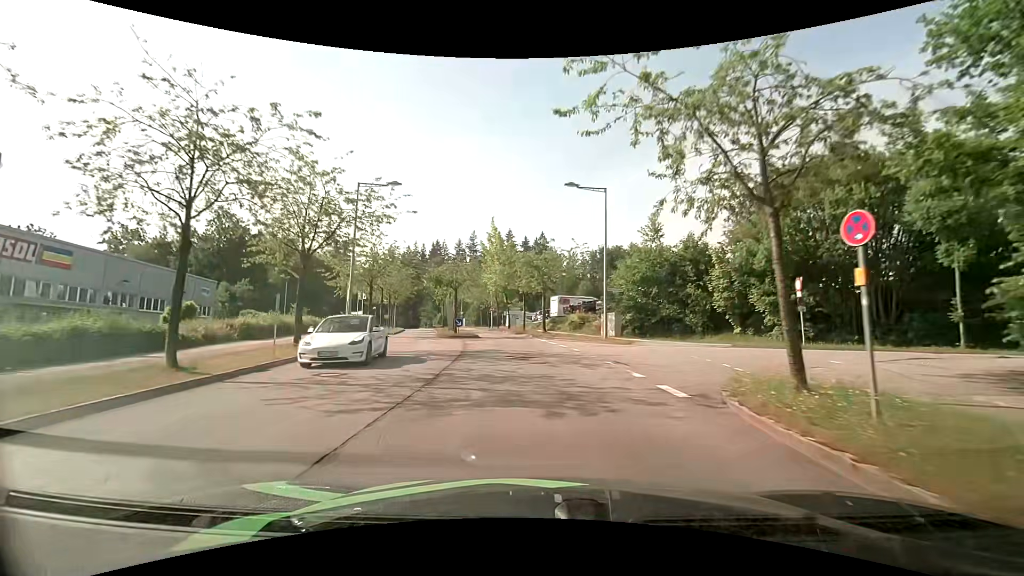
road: residential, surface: asphalt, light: Day
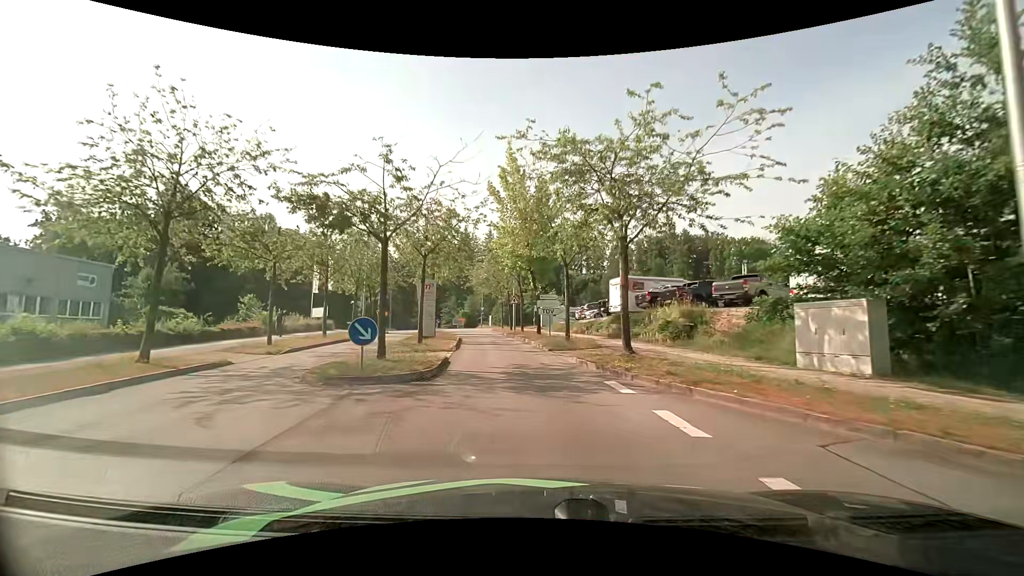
(-0.9, +23.1) m; -5°
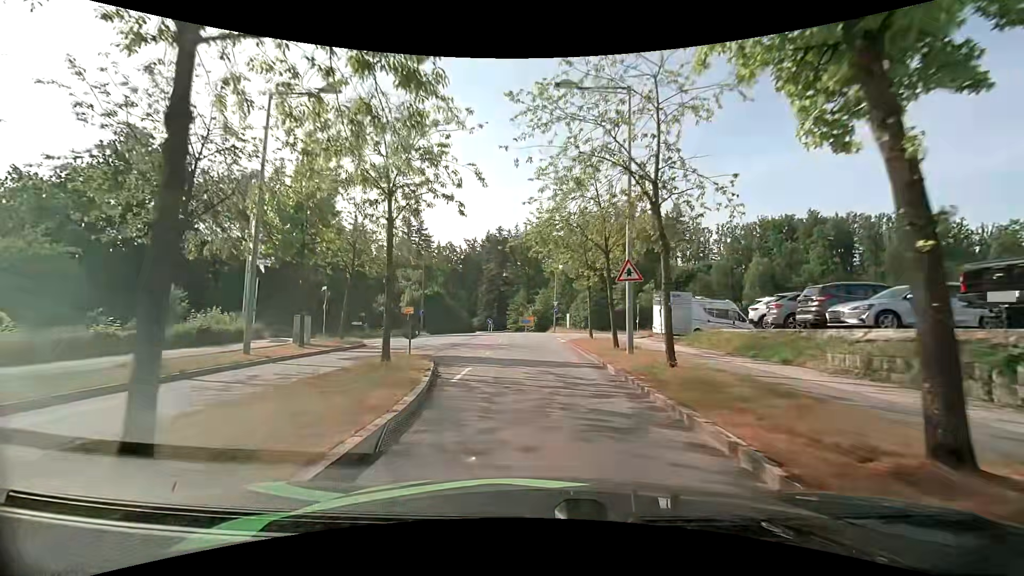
(-2.0, +25.6) m; -9°
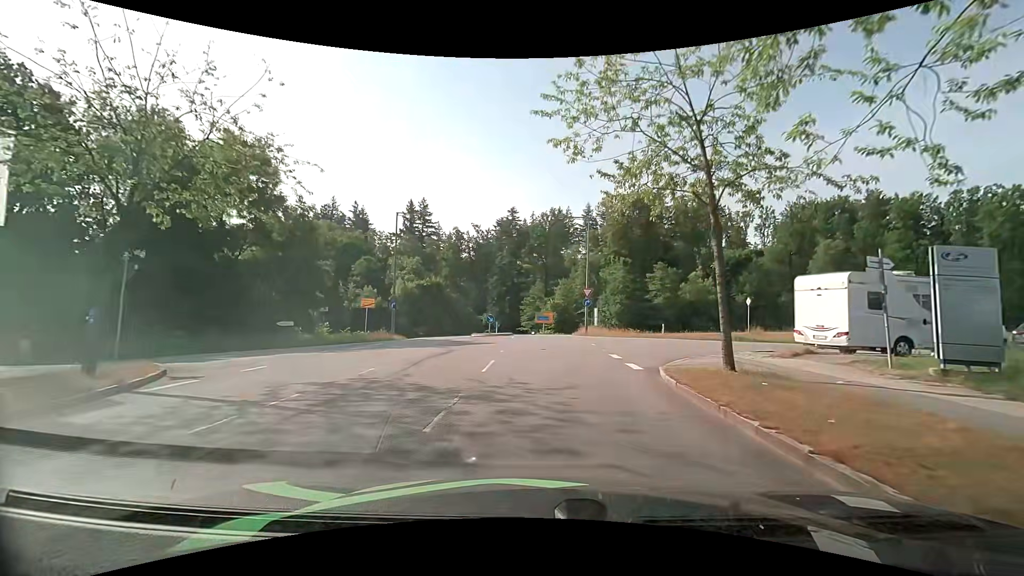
(-0.5, +16.6) m; -2°
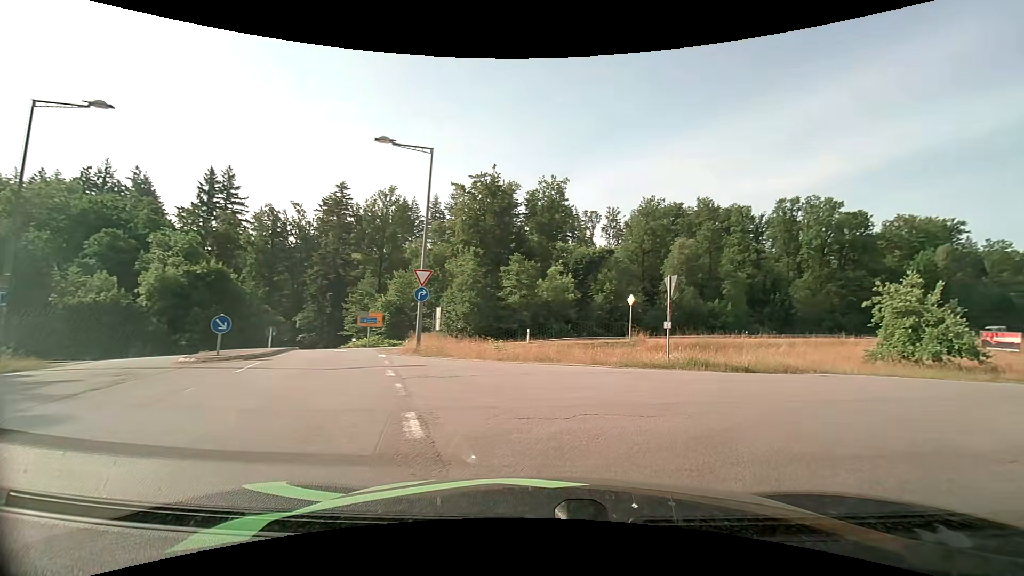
(+1.3, +15.7) m; +16°
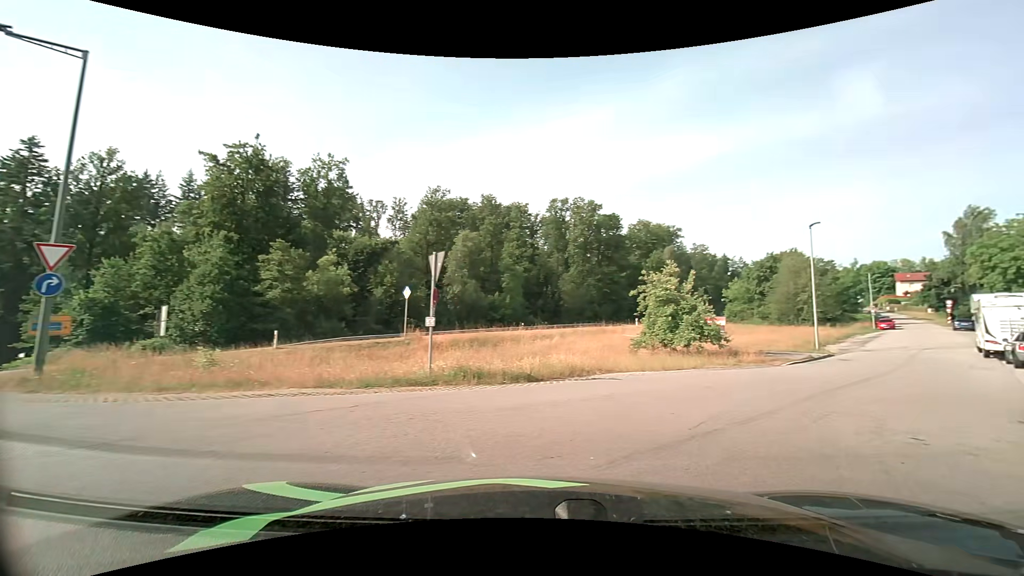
(+1.0, +5.0) m; +24°
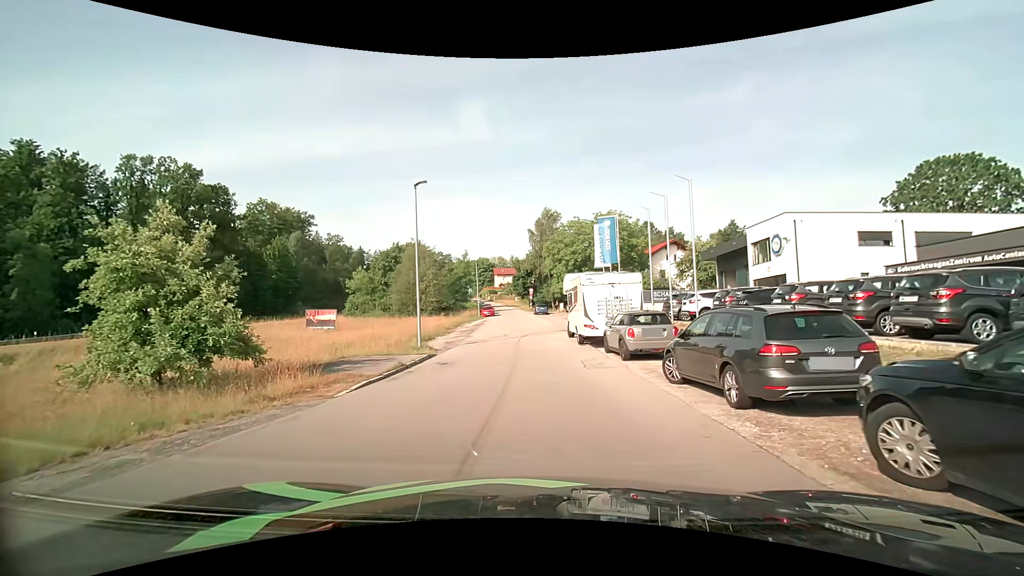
(+5.3, +10.5) m; +41°
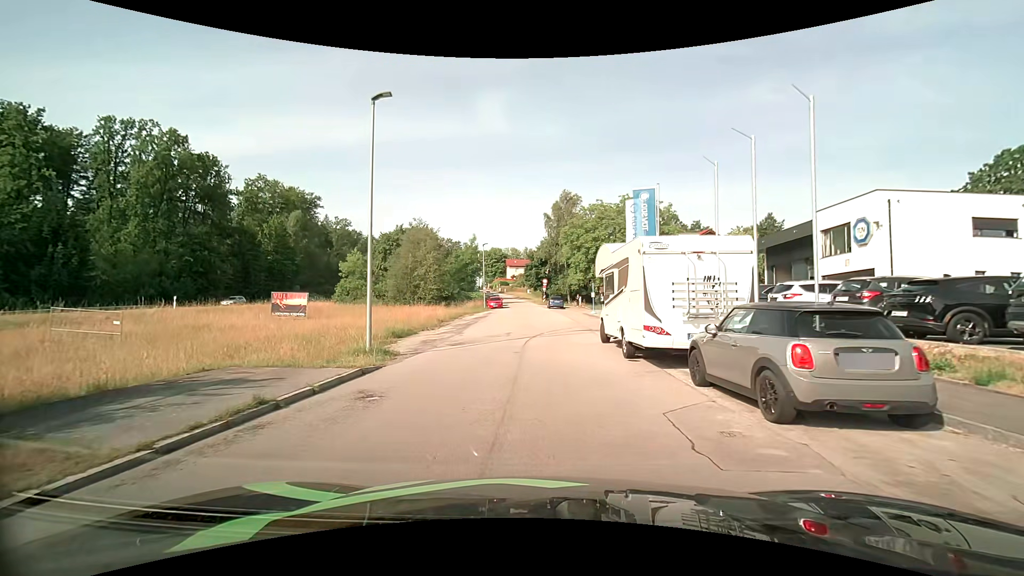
(-0.2, +8.6) m; -2°
